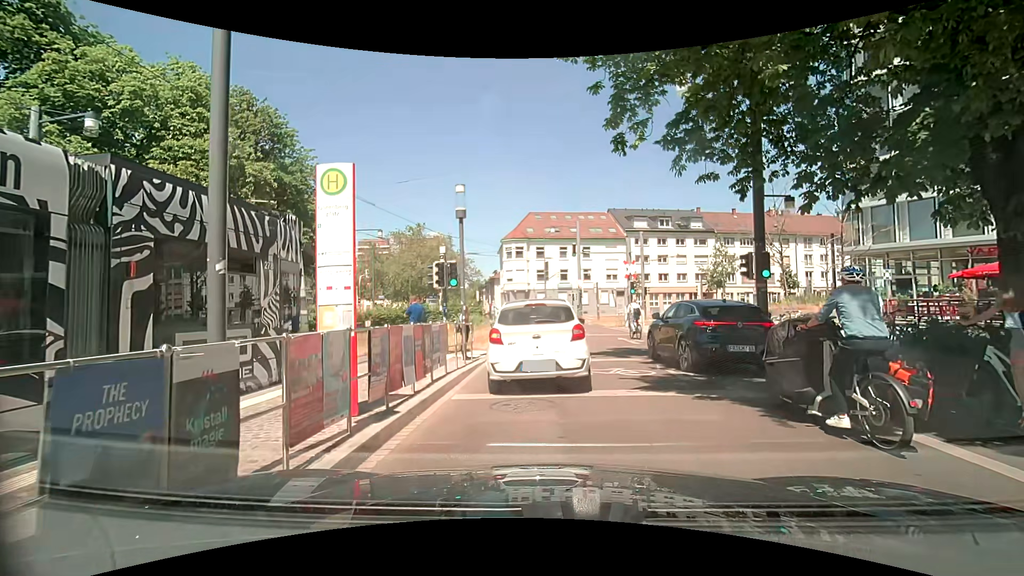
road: residential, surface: asphalt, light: Day
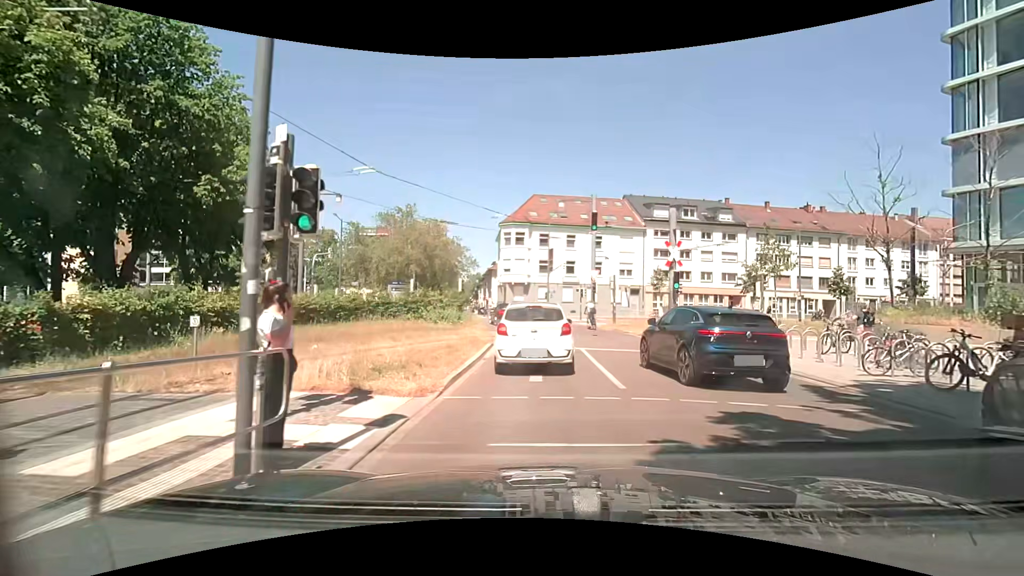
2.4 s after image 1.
(0.0, +10.8) m; 0°
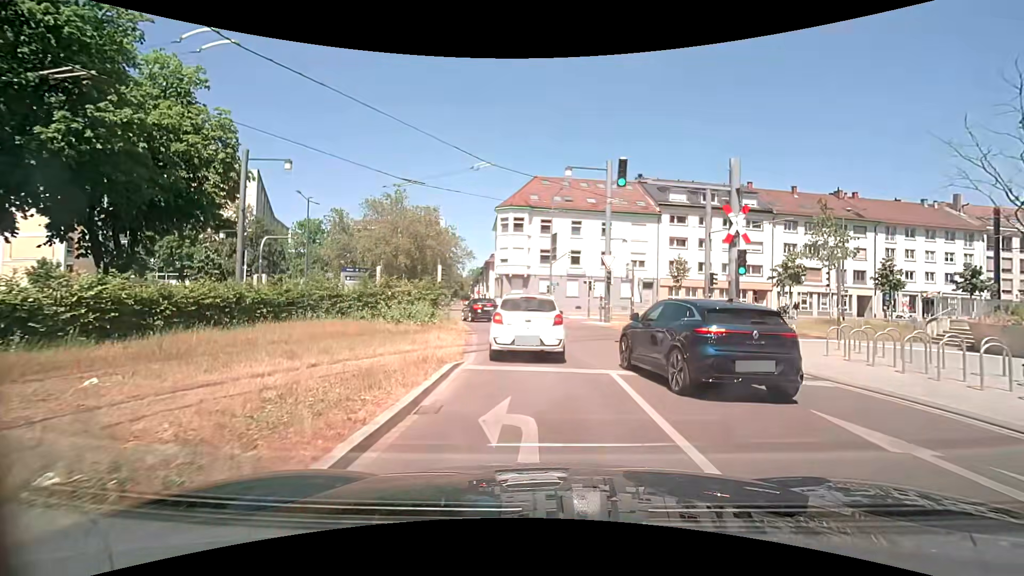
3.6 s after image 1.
(0.0, +7.3) m; -1°
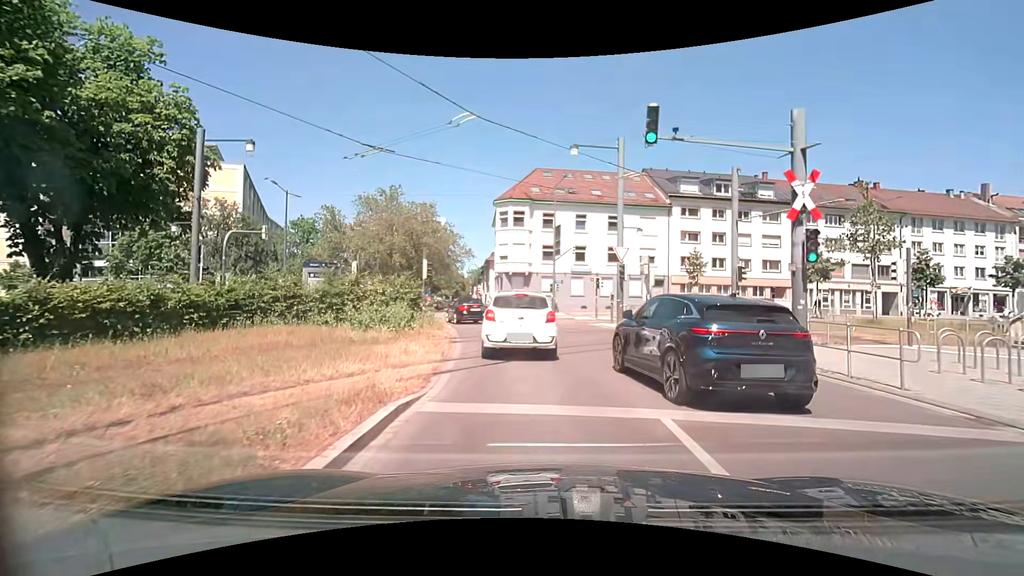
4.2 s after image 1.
(0.0, +3.9) m; +1°
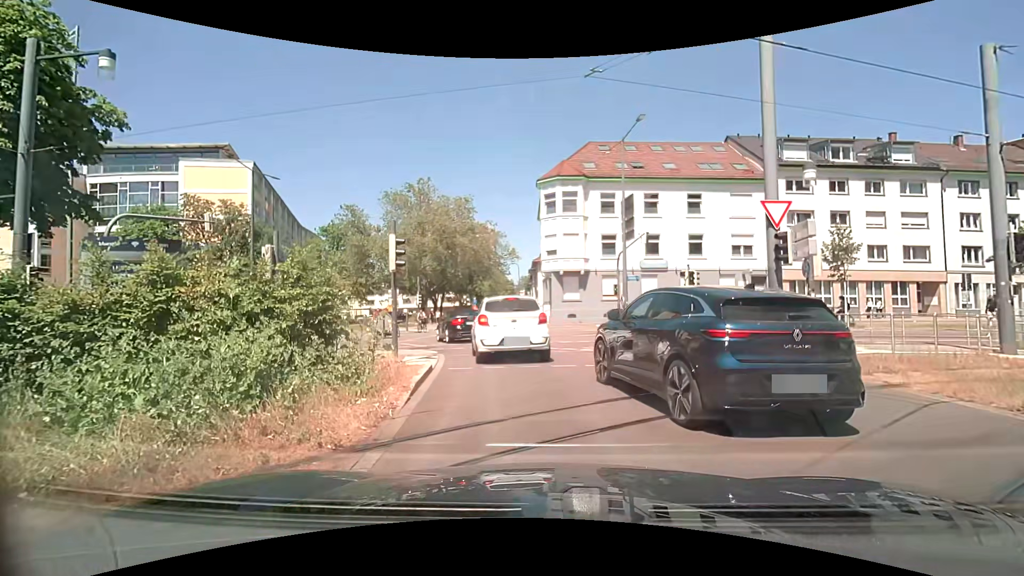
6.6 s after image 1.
(-0.6, +10.9) m; -7°
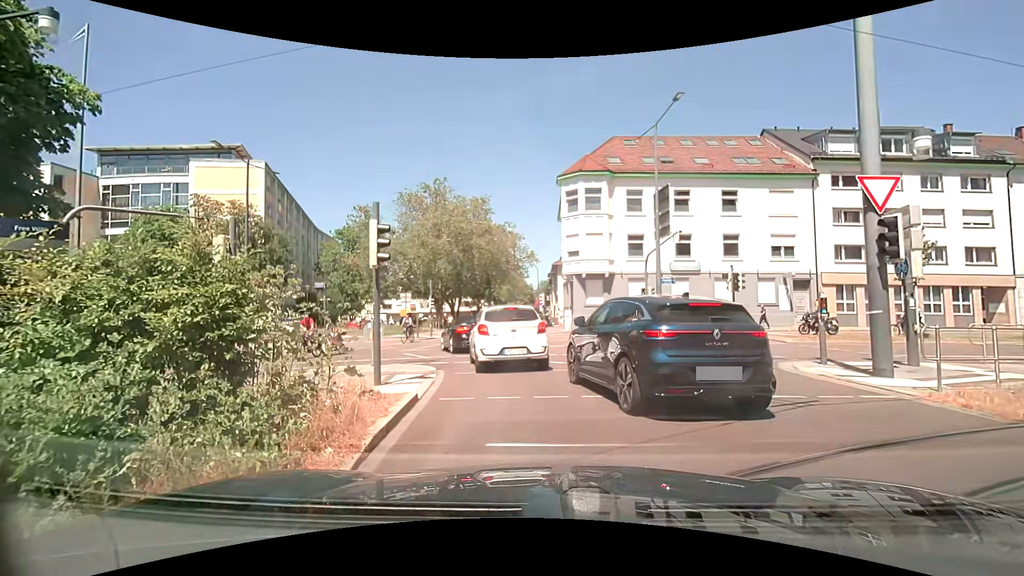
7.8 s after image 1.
(-0.1, +2.8) m; -4°
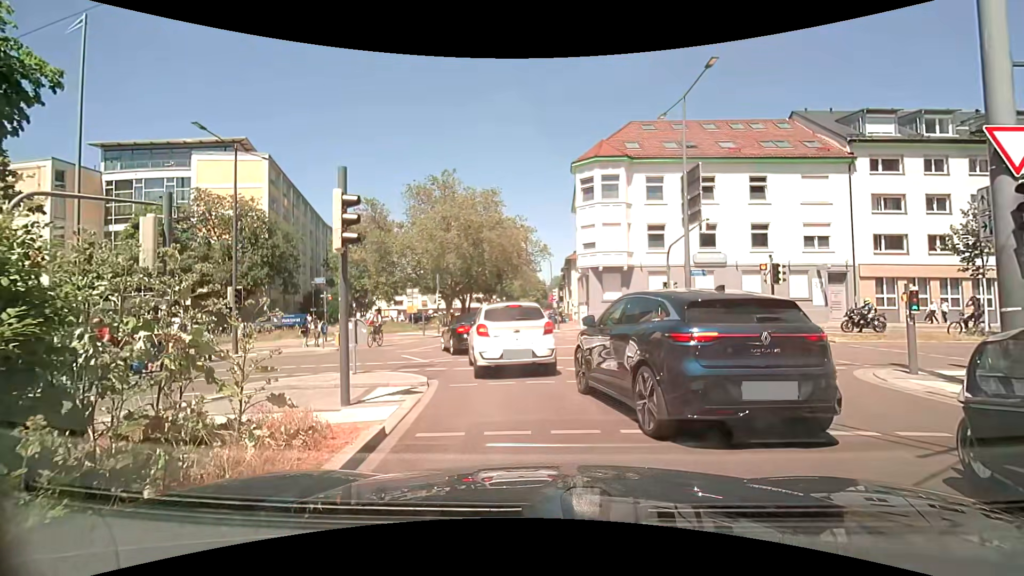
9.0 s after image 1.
(0.0, +2.1) m; -1°
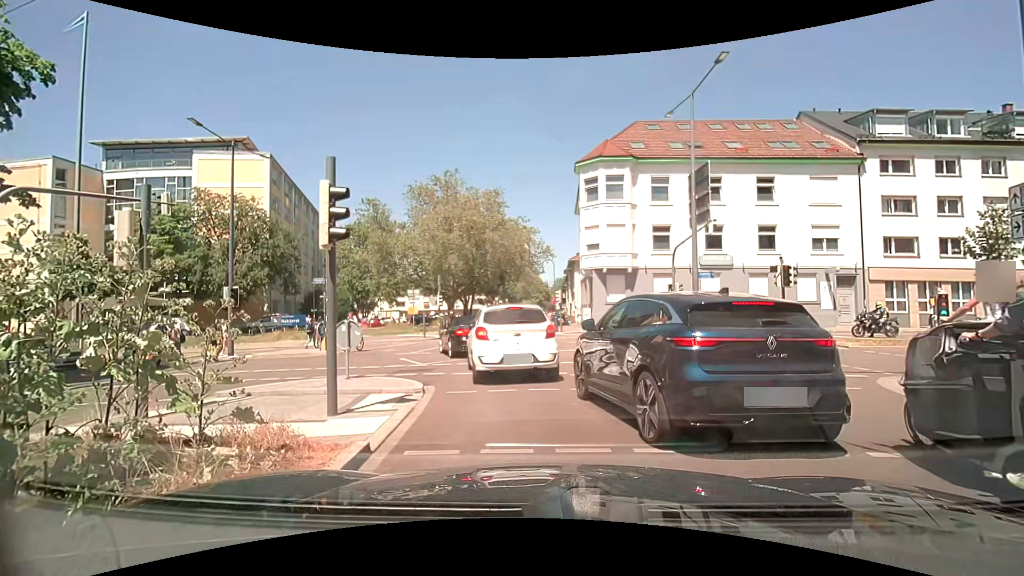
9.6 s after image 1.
(0.0, +0.5) m; 0°
